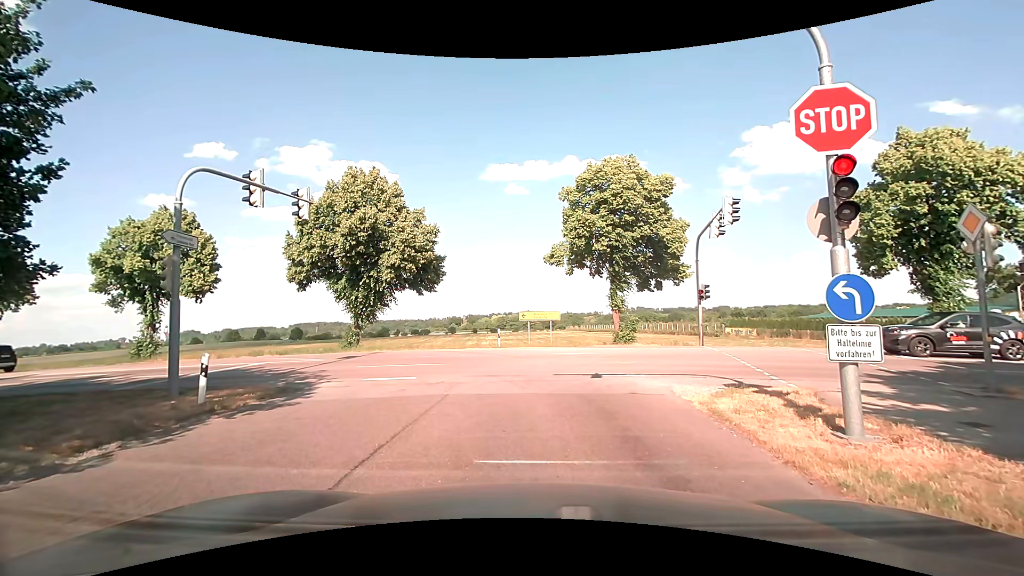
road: tertiary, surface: asphalt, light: Day
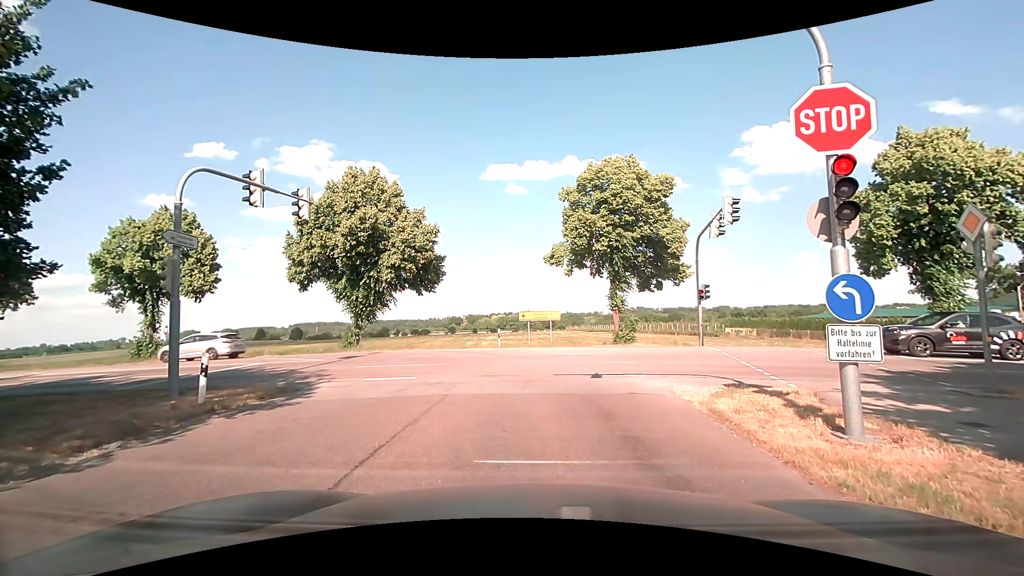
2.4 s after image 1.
(0.0, 0.0) m; 0°
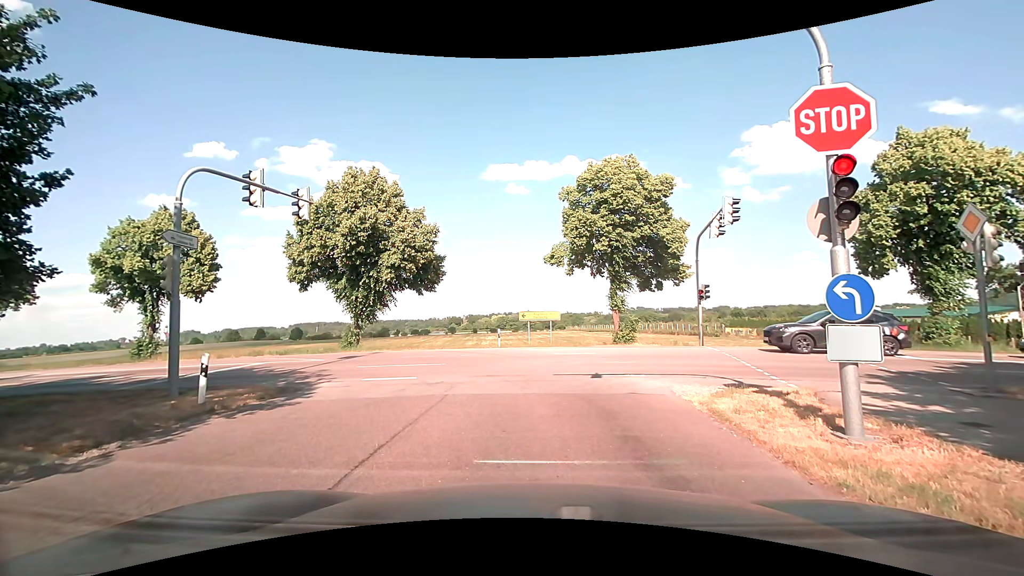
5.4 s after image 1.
(0.0, 0.0) m; 0°
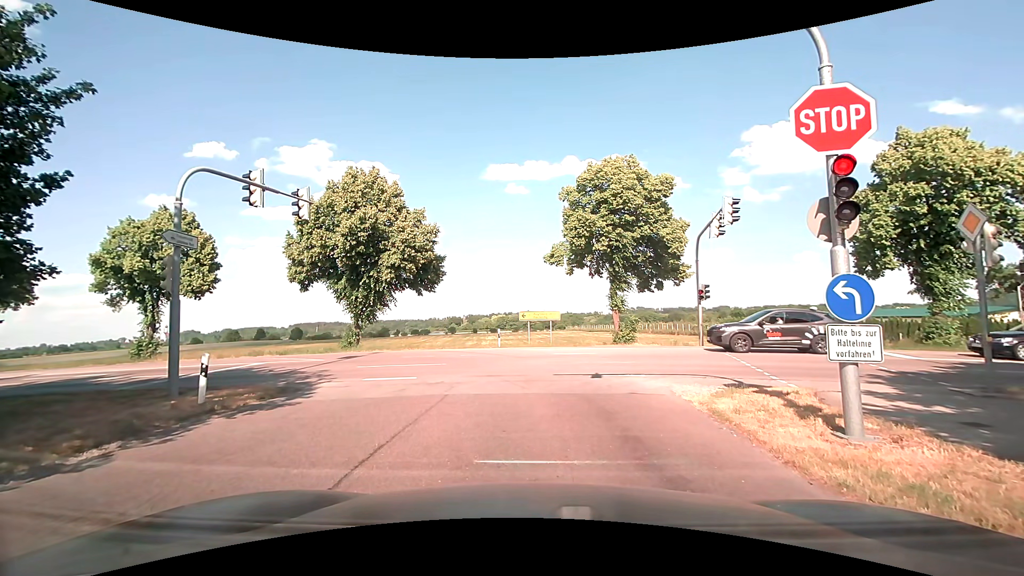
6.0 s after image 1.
(0.0, 0.0) m; 0°
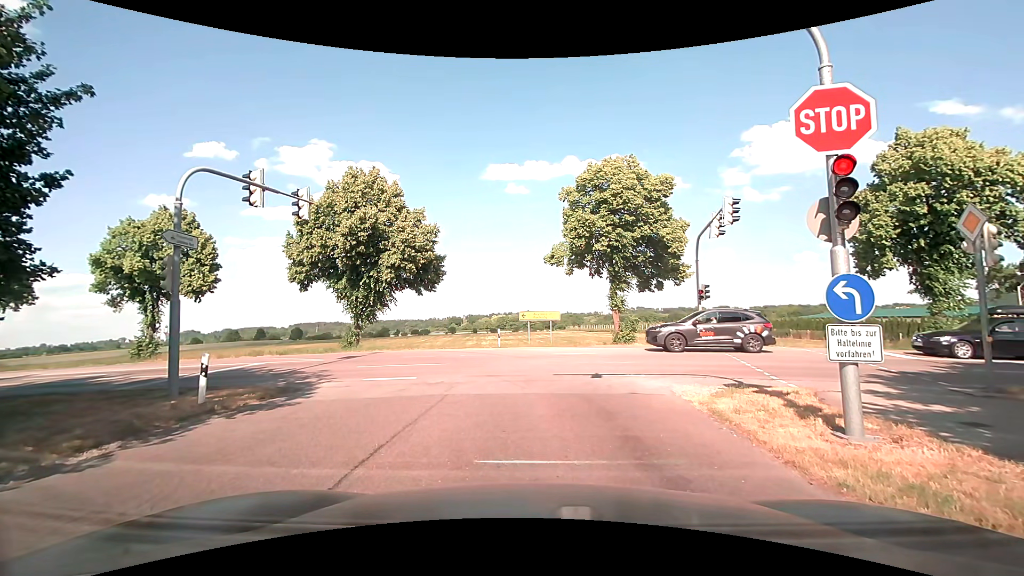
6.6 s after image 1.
(0.0, 0.0) m; 0°
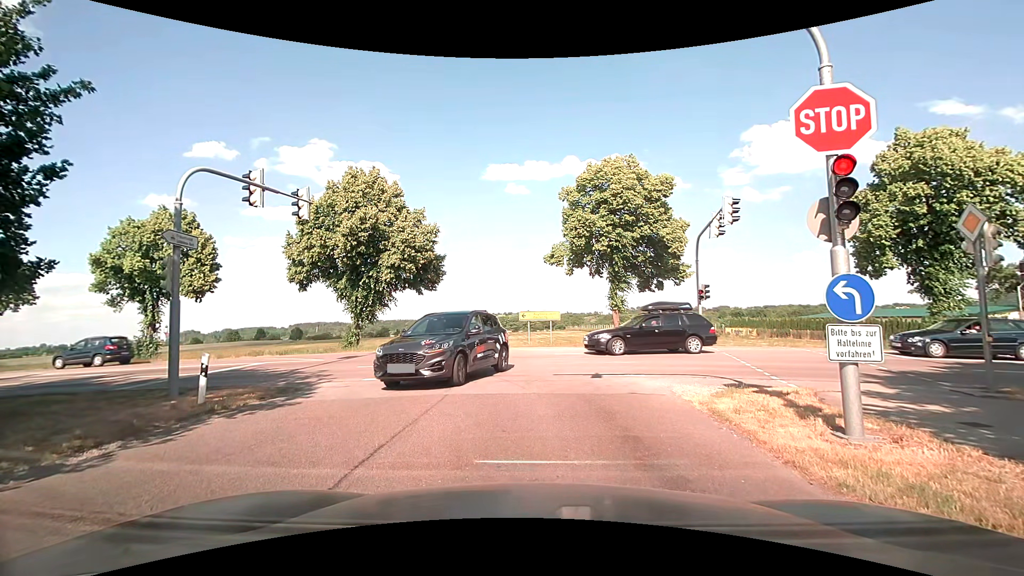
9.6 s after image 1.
(0.0, 0.0) m; 0°
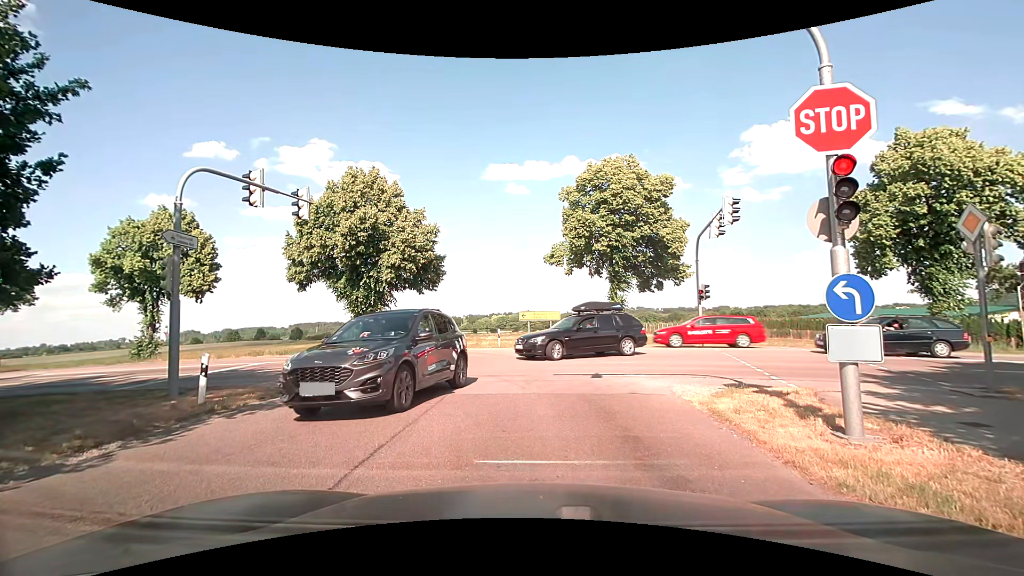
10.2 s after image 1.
(0.0, 0.0) m; 0°
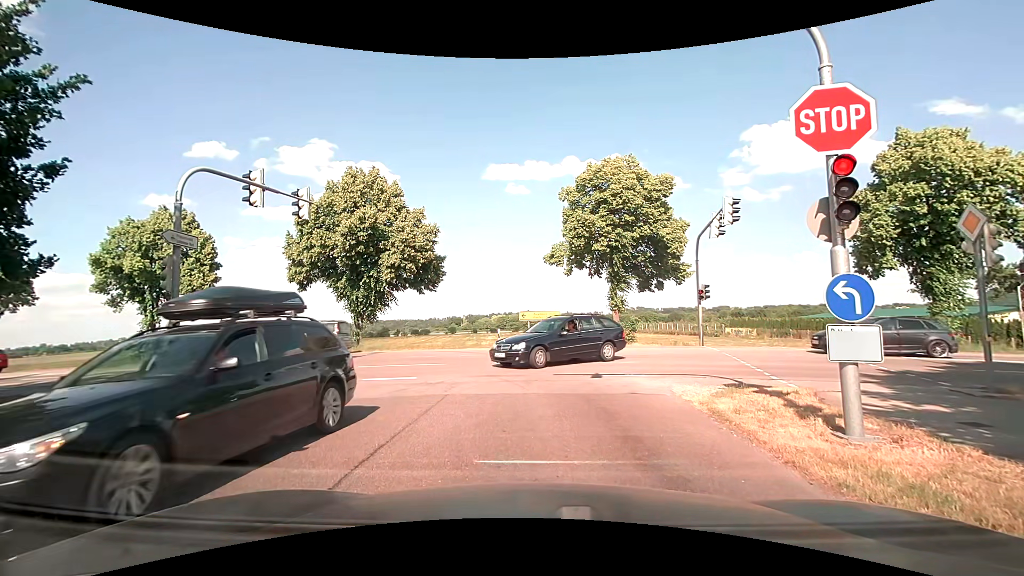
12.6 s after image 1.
(0.0, 0.0) m; 0°
